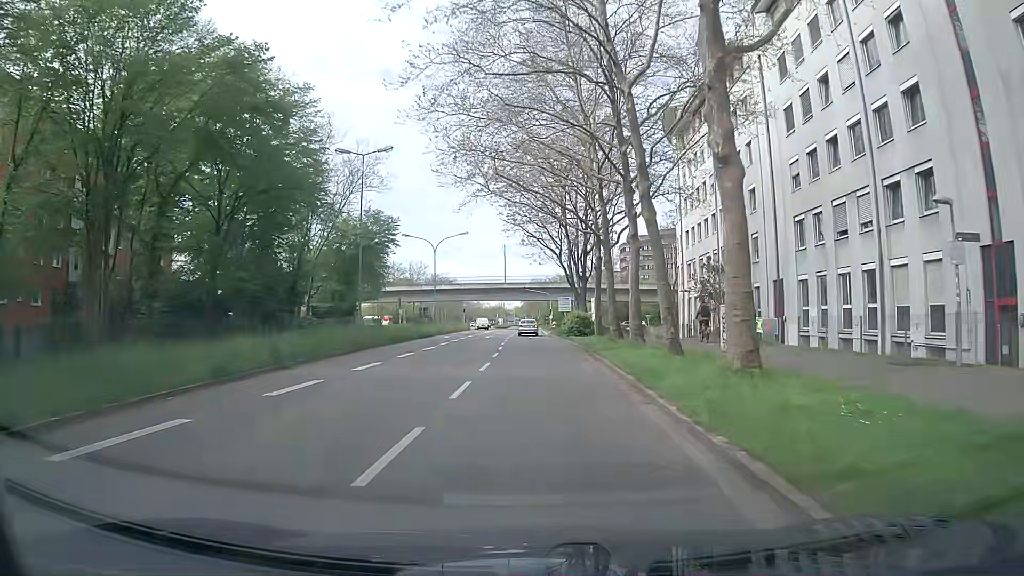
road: secondary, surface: asphalt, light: Day
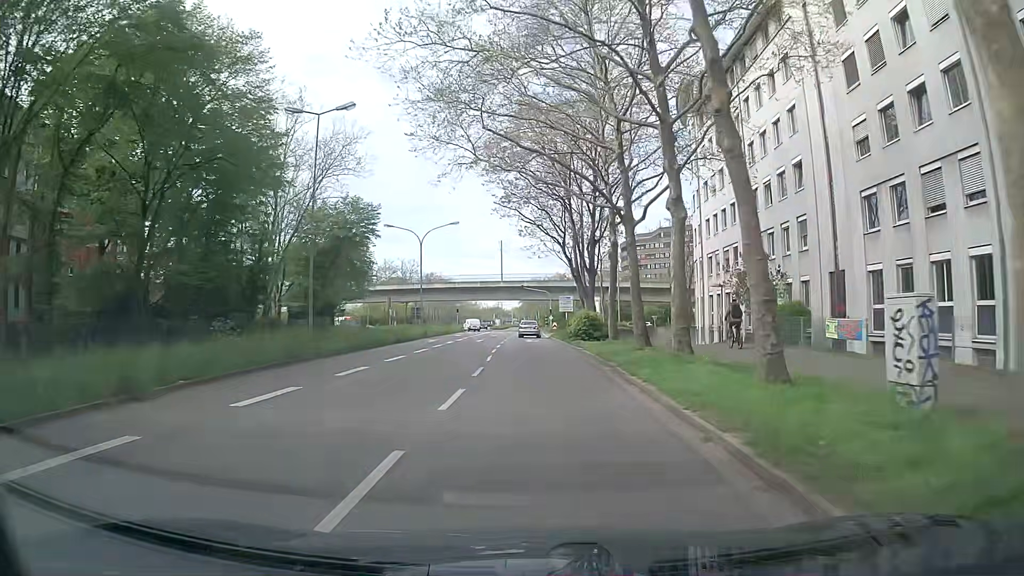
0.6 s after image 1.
(0.0, +7.4) m; 0°
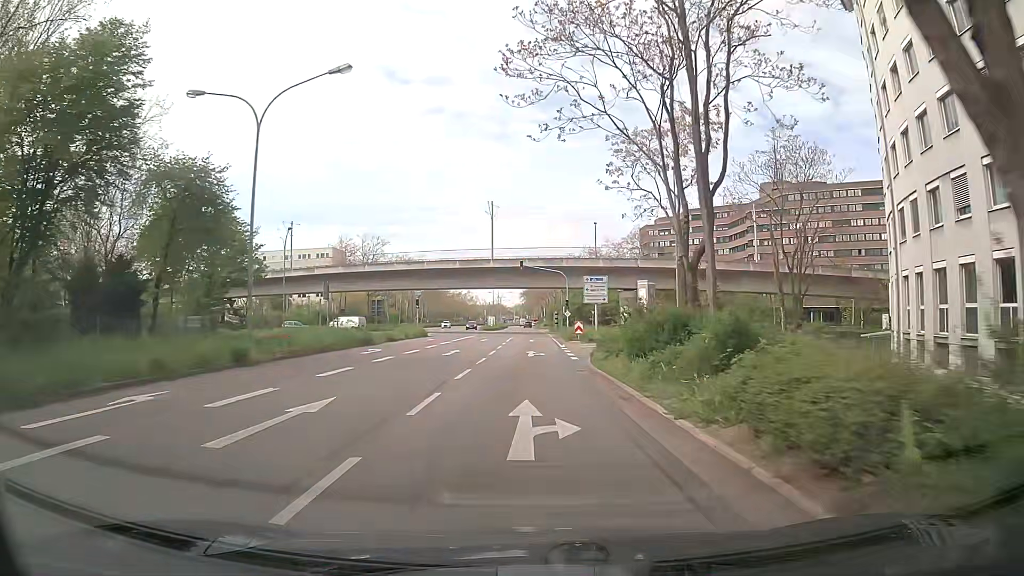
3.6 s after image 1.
(-0.3, +36.4) m; -1°
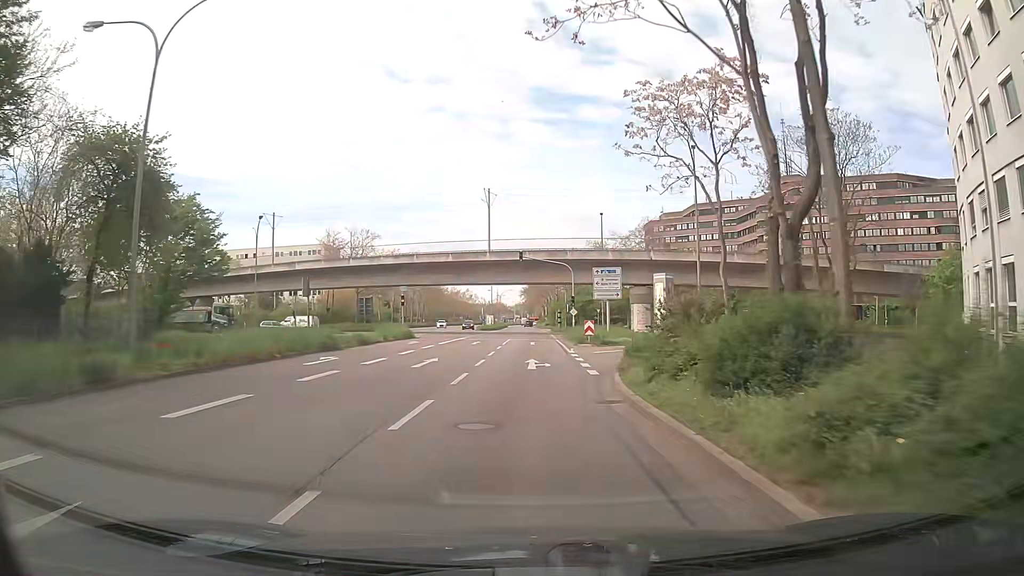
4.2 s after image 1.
(0.0, +7.3) m; 0°
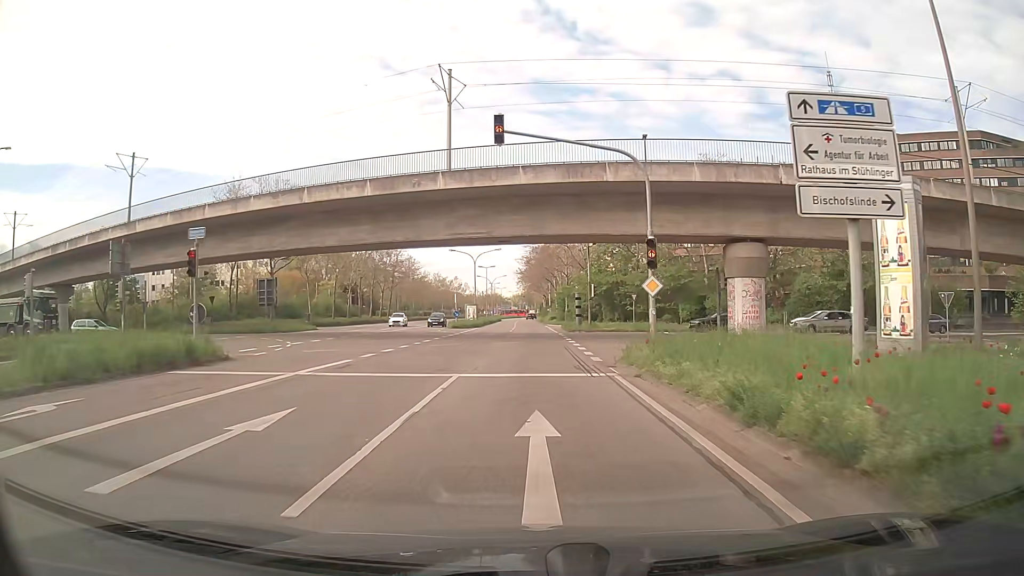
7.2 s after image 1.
(+0.3, +33.4) m; 0°
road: secondary_link
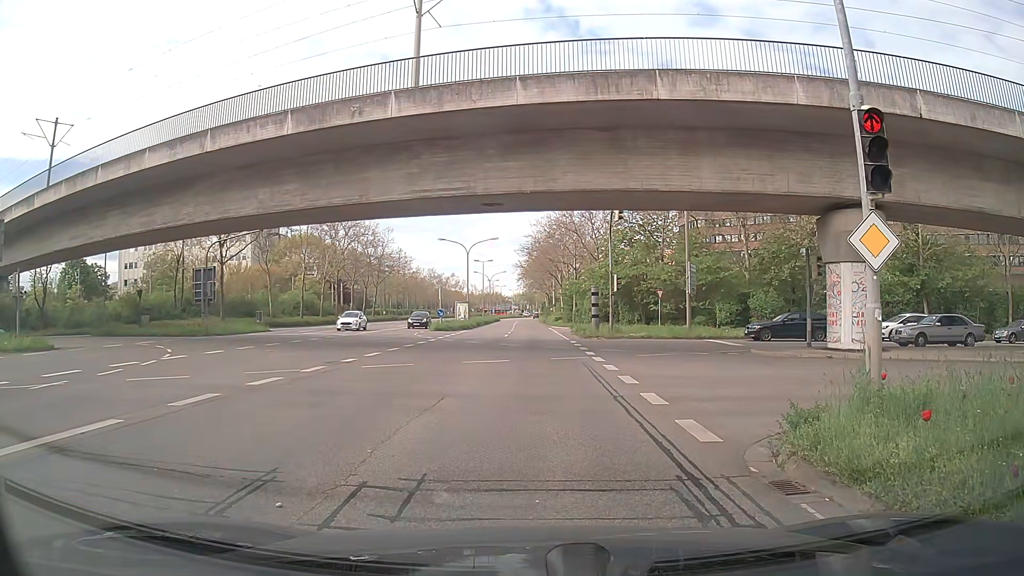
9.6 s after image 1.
(0.0, +10.9) m; -1°
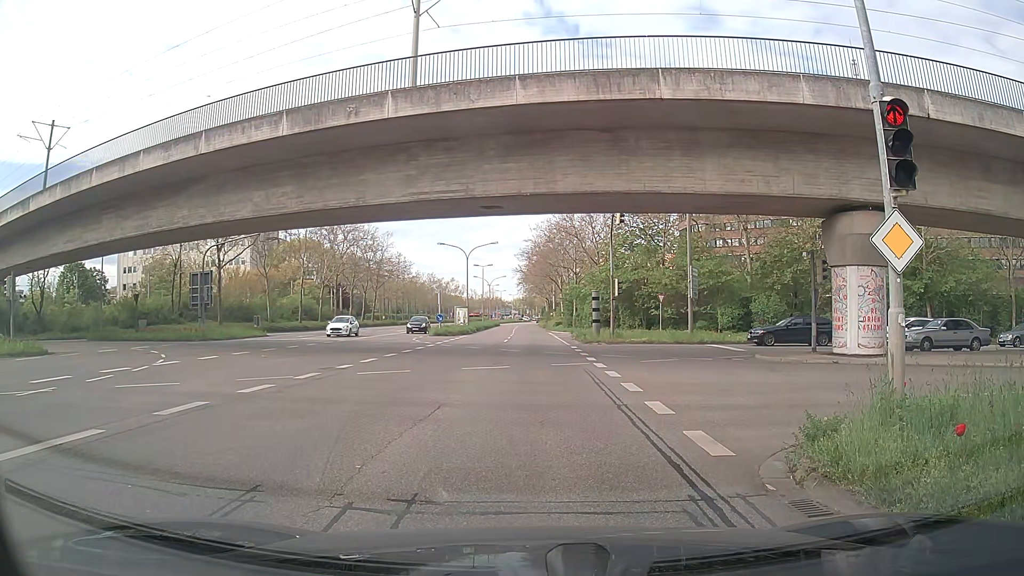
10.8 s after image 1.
(0.0, +0.4) m; 0°
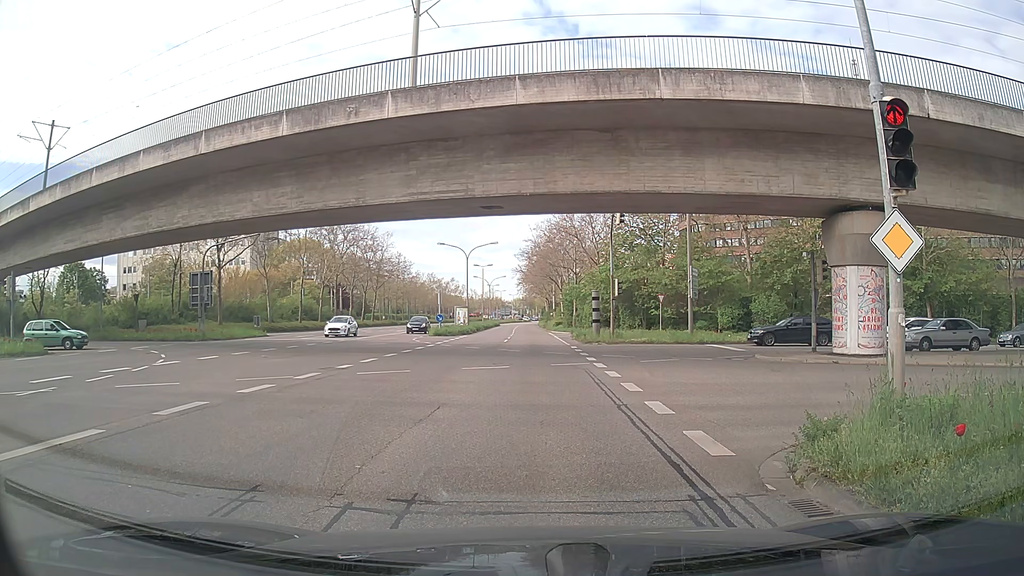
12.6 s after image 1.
(0.0, +0.1) m; 0°
(0, +10) (+1, +20) (+1, +30) (+1, +40) (+1, +50) (+1, +60) (+1, +70) (+1, +80) (+1, +90) (+1, +100) m
